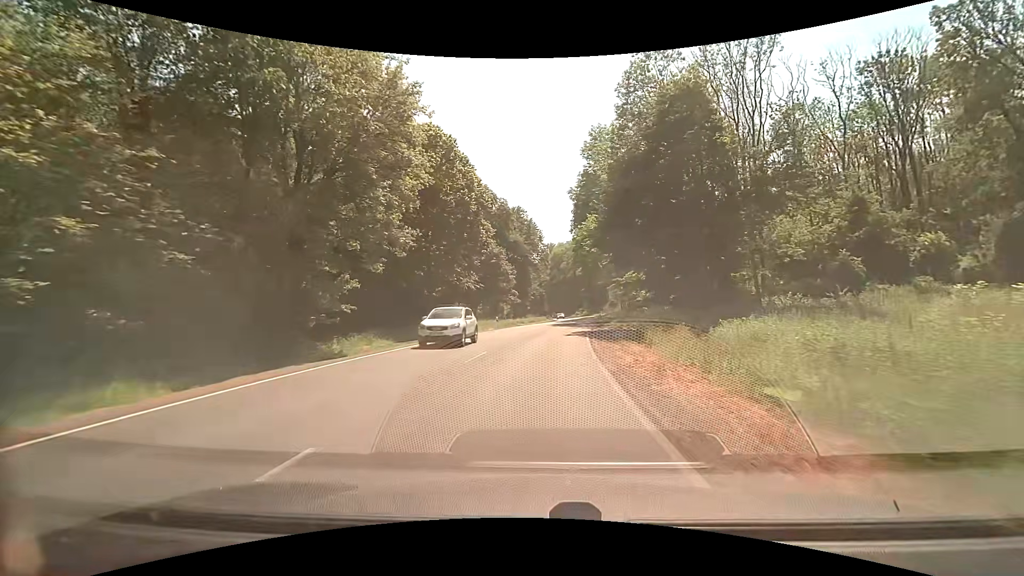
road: secondary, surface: asphalt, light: Day
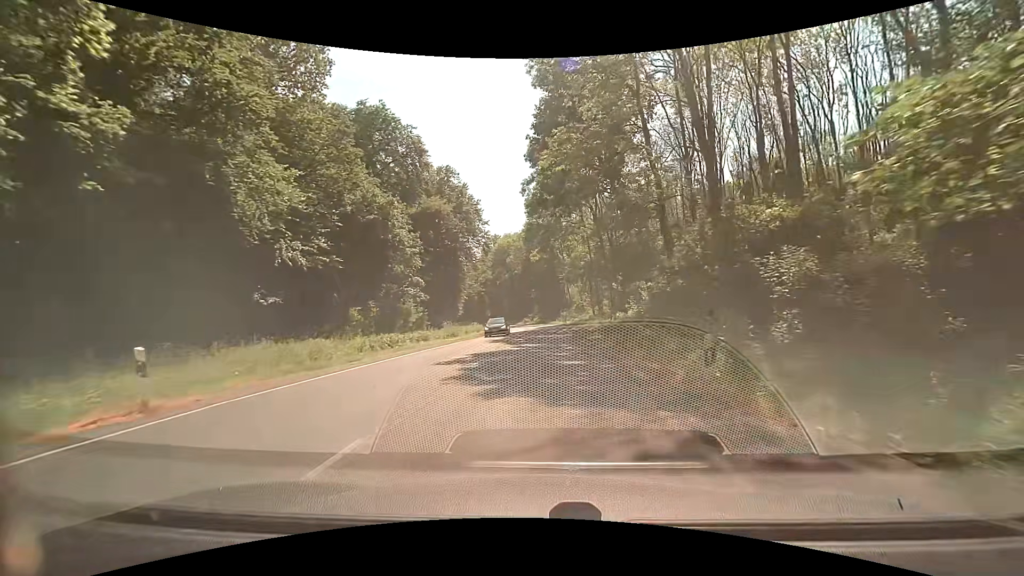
(+2.0, +35.6) m; +6°
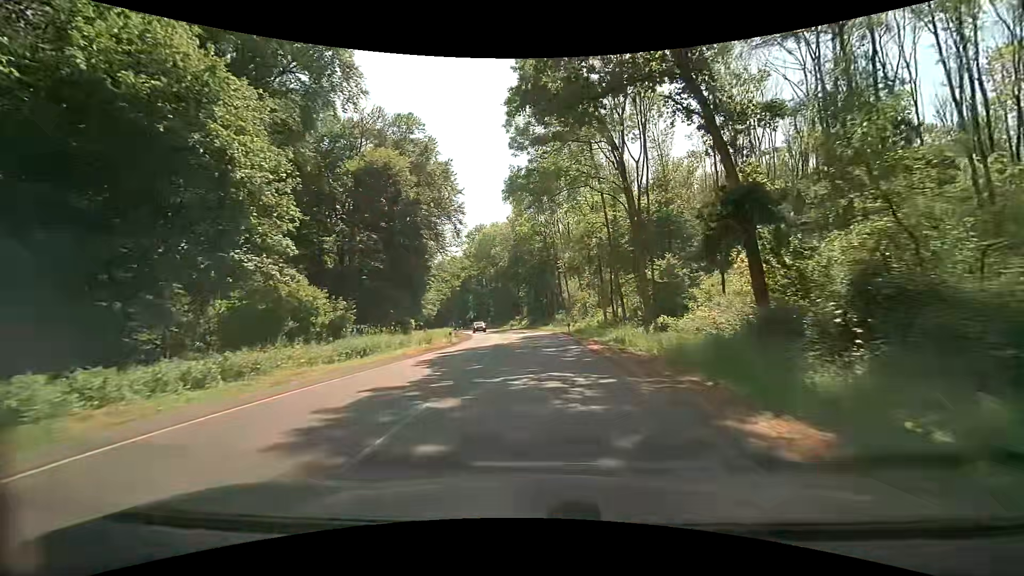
(+0.4, +21.3) m; +1°
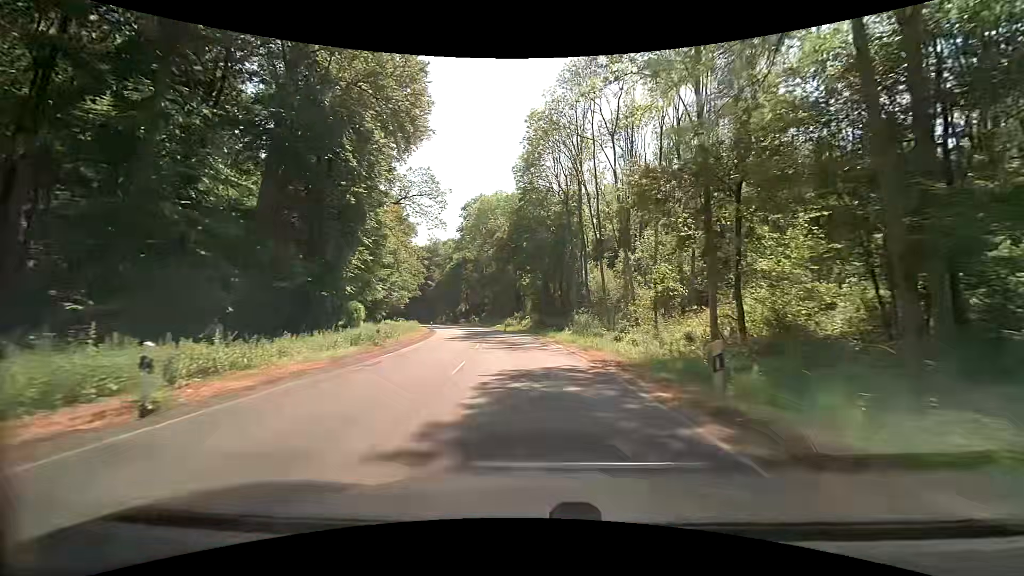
(+0.1, +29.2) m; 0°
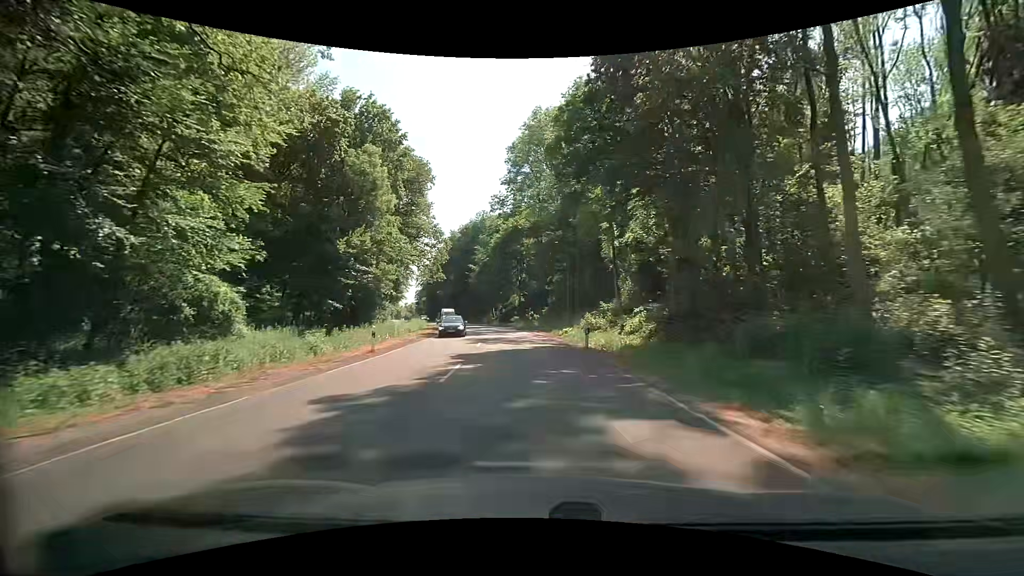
(-2.7, +38.6) m; -9°
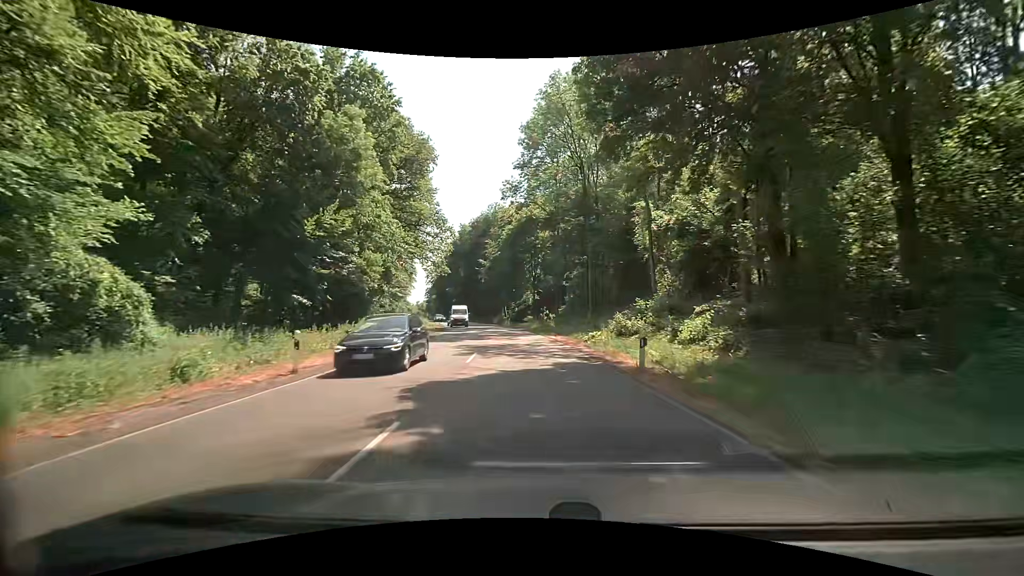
(-0.1, +7.8) m; -2°
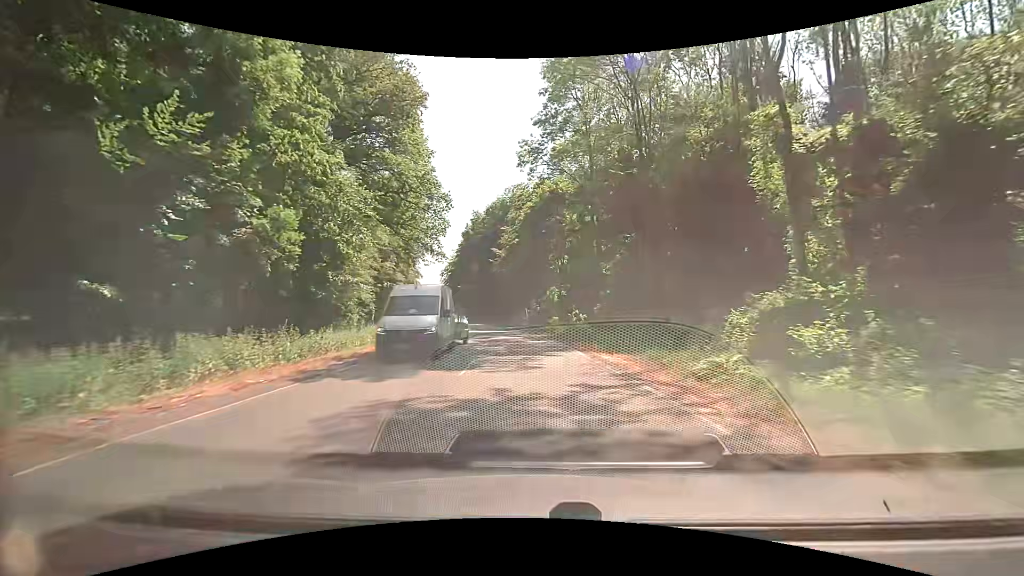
(-0.3, +15.4) m; -2°
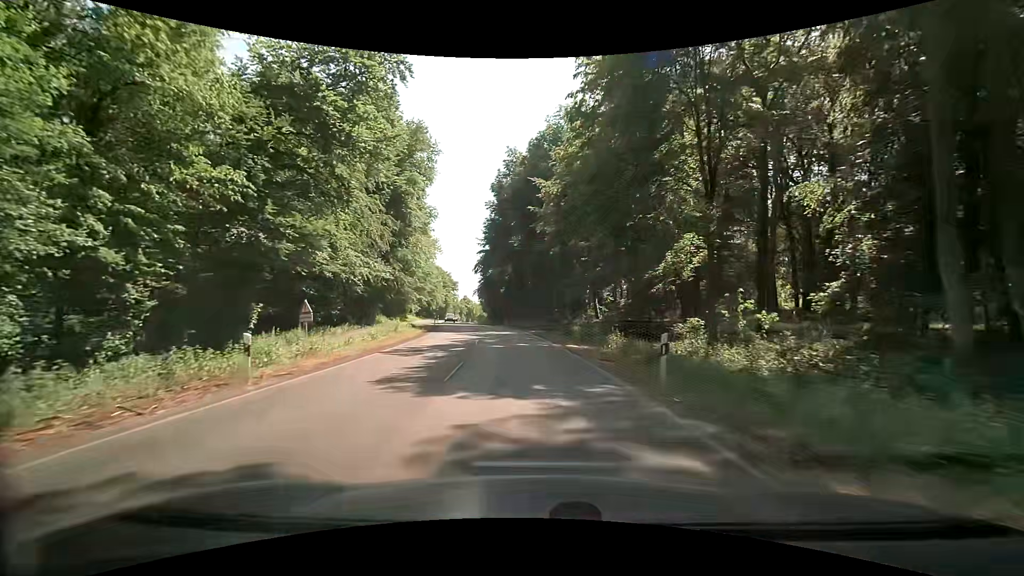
(-2.0, +37.6) m; -7°
(0, +10) (-1, +20) (-2, +30) (-3, +40) (-5, +50) (-6, +60) (-8, +69) (-10, +79) (-12, +89) (-14, +99) m
